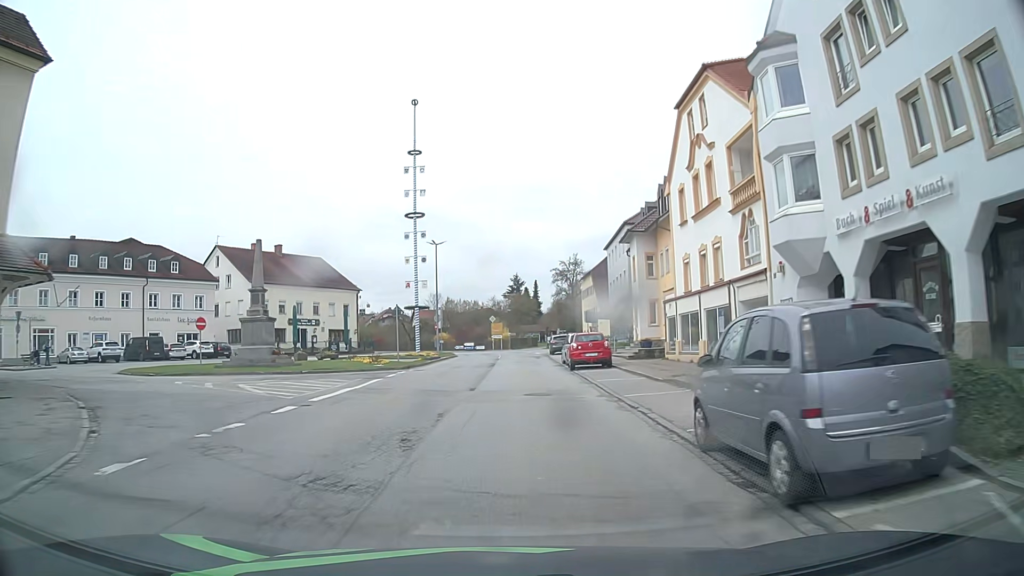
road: secondary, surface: asphalt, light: Day
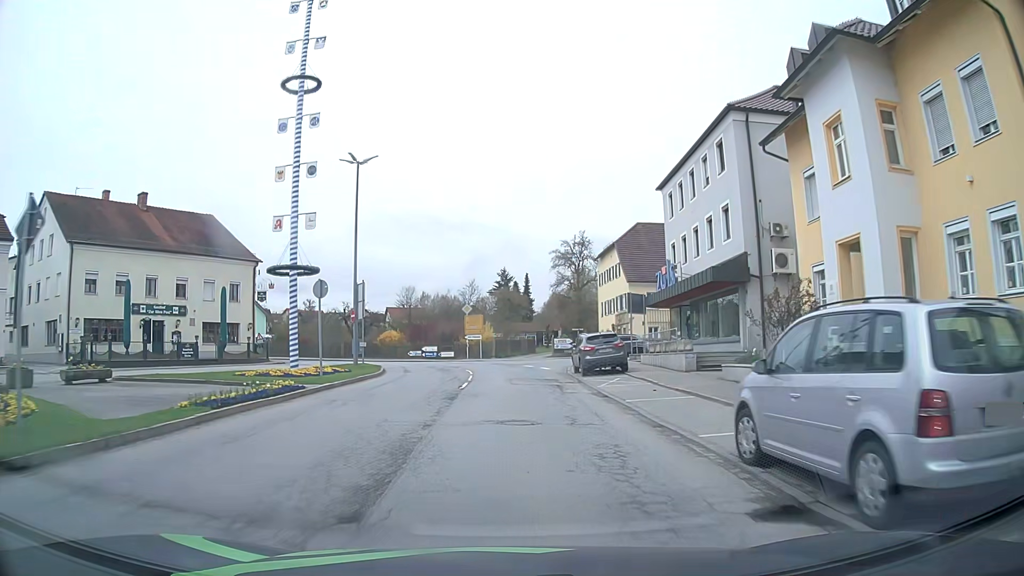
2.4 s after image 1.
(0.0, +29.9) m; 0°
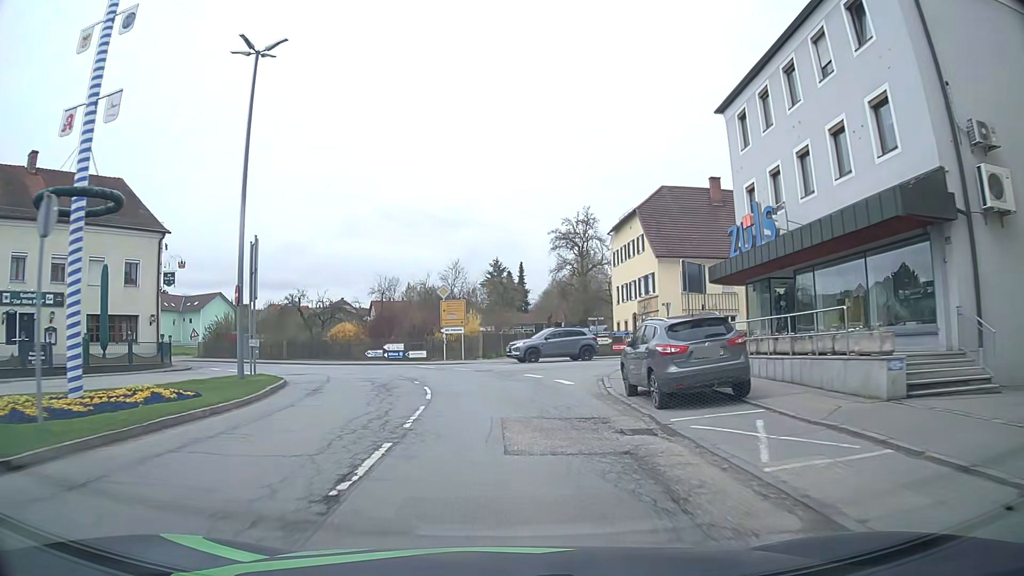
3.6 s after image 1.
(+0.1, +13.7) m; +1°
(0, +10) (-1, +20) (-5, +29) (-12, +37) (-20, +43) (-28, +49) (-36, +55) (-44, +61) (-51, +67) (-58, +74) m
